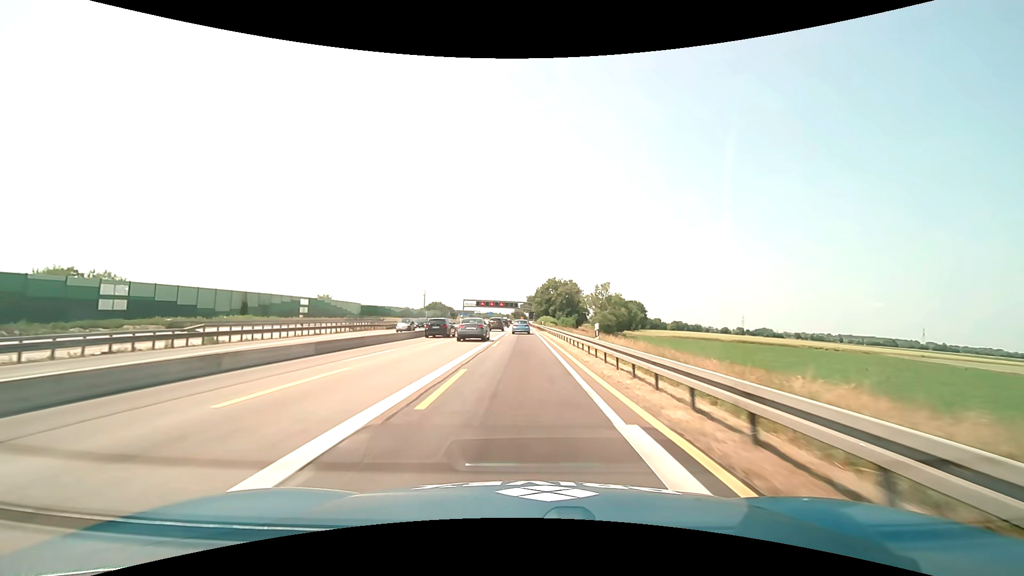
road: motorway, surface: asphalt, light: Day
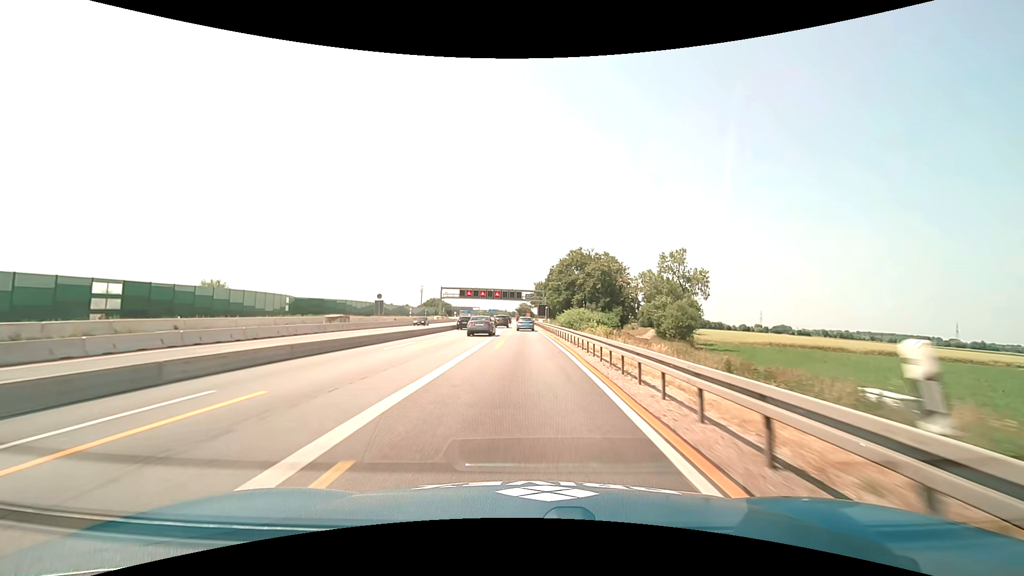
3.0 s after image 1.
(-0.5, +62.6) m; -1°
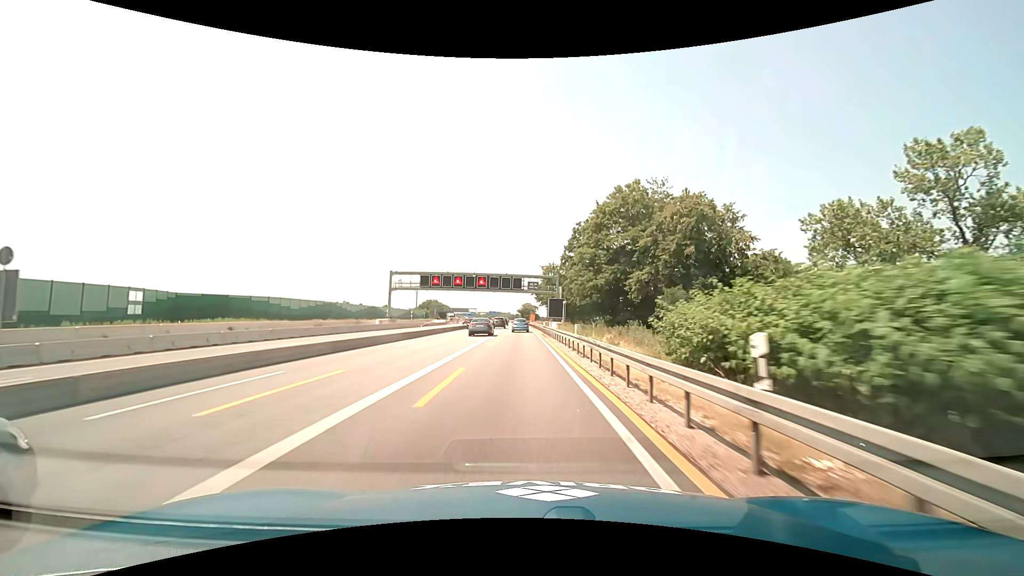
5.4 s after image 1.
(-0.1, +50.3) m; -1°
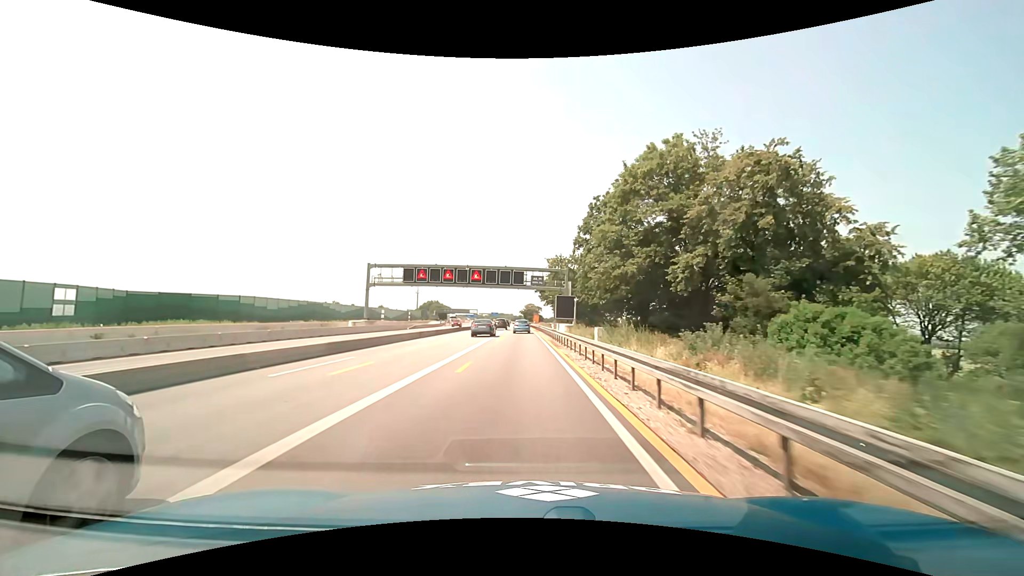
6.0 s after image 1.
(0.0, +12.6) m; 0°
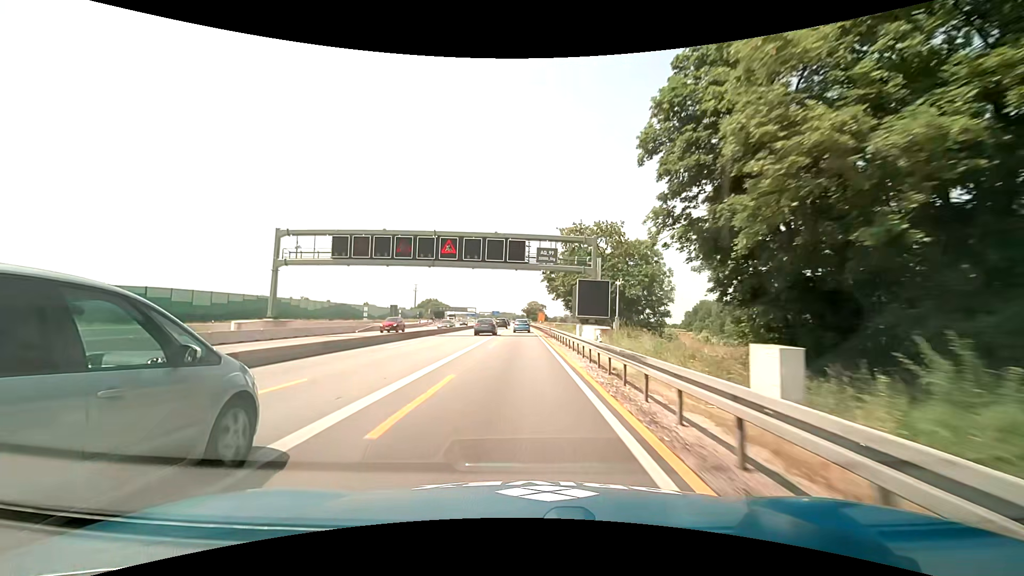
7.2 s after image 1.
(-0.1, +25.3) m; 0°
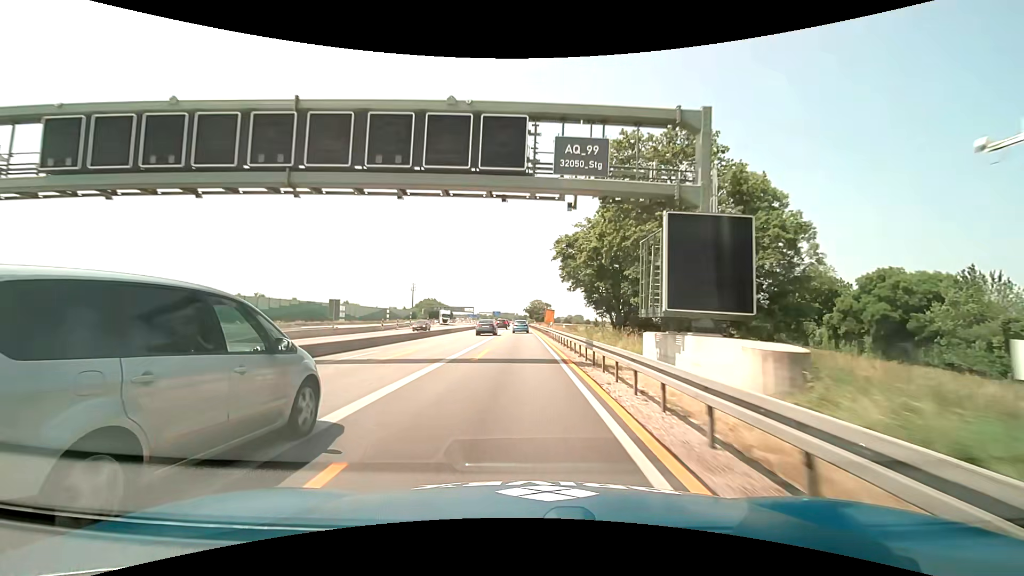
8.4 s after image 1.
(-0.1, +25.3) m; -1°
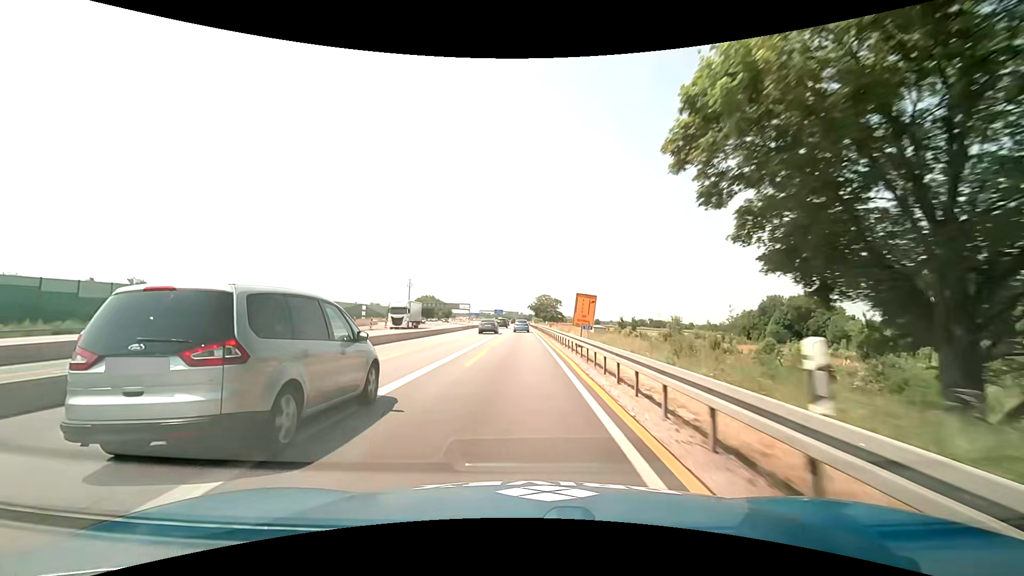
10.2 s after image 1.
(+0.2, +38.2) m; 0°
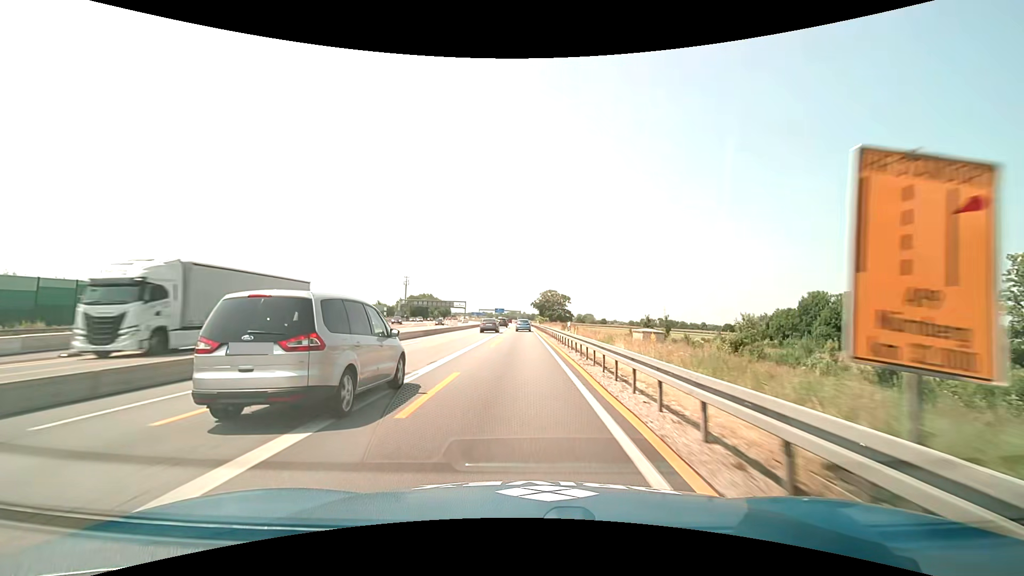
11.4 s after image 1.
(-0.1, +25.6) m; 0°
(0, +10) (0, +20) (0, +30) (0, +40) (0, +50) (-1, +60) (-1, +70) (-1, +80) (-1, +90) (-2, +100) m
